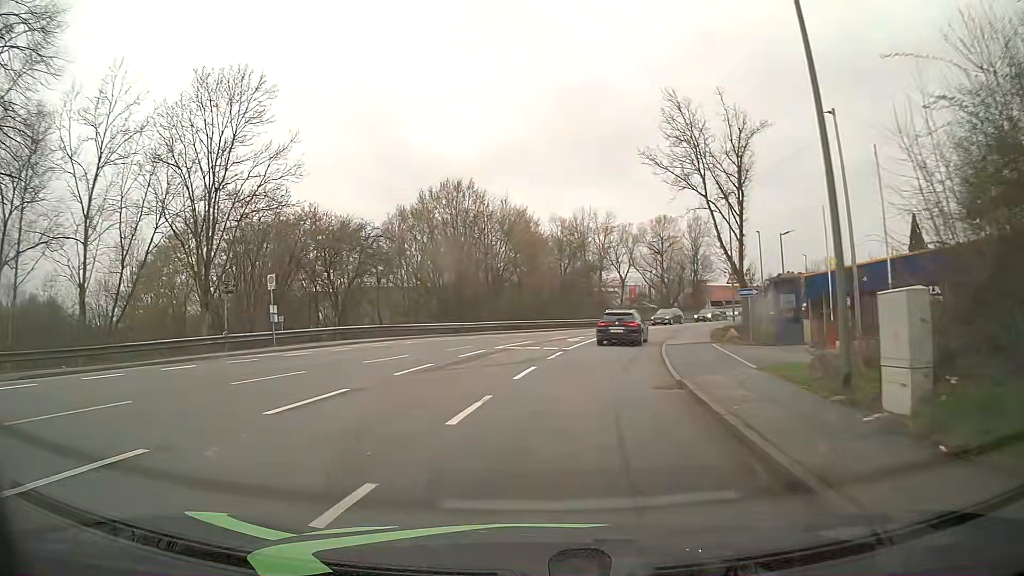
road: tertiary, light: Day
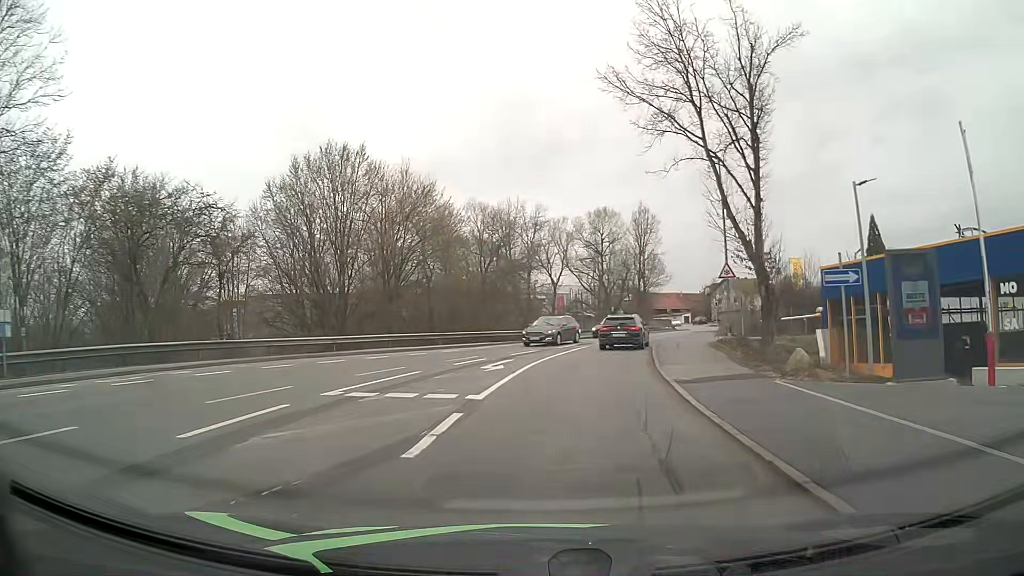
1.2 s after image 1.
(+1.2, +13.6) m; +8°
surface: asphalt
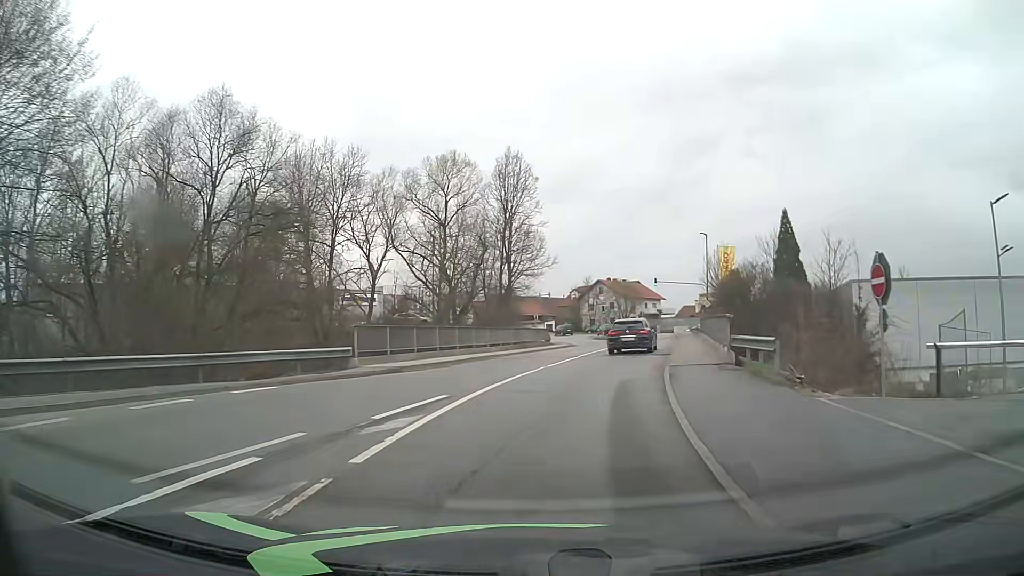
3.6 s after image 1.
(+3.0, +27.5) m; +13°
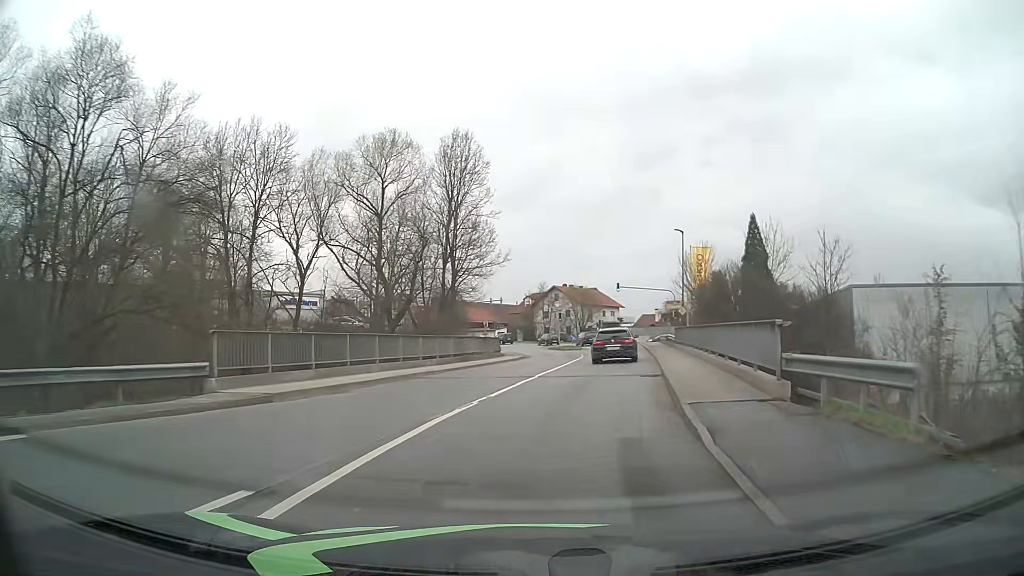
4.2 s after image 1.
(+0.2, +7.0) m; +3°
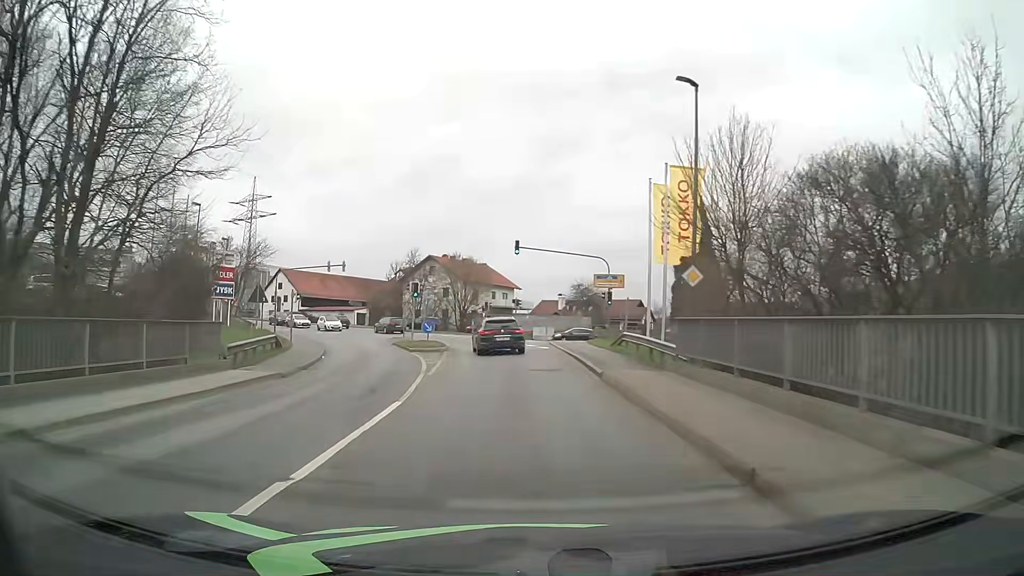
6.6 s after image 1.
(+3.2, +27.6) m; +10°
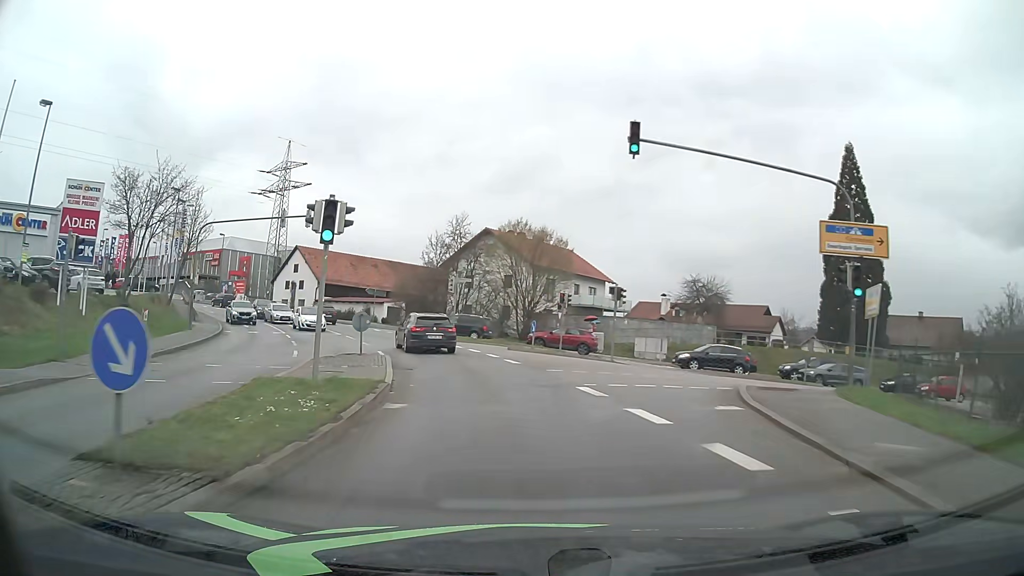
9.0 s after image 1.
(-1.0, +26.5) m; -7°
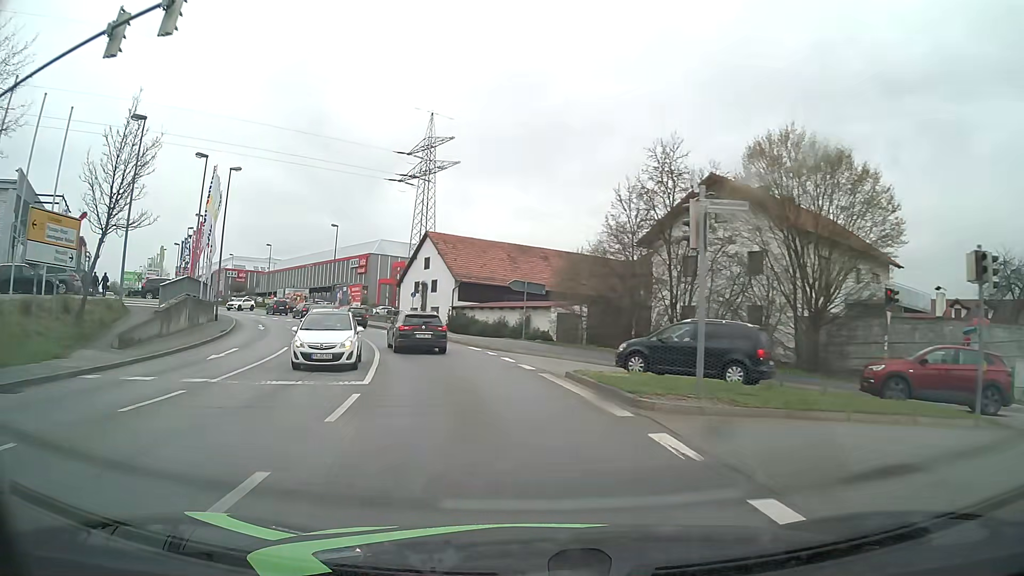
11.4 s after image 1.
(-3.1, +25.6) m; -16°
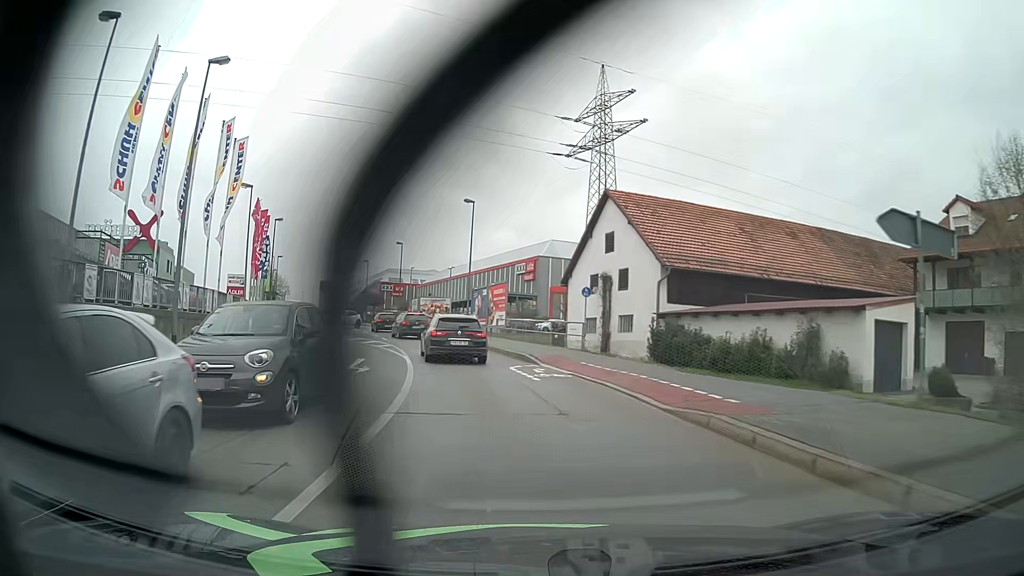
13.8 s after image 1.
(-3.4, +23.5) m; -15°
(0, +10) (-2, +20) (-4, +30) (-7, +39) (-11, +49) (-14, +58) (-18, +67) (-22, +76) (-25, +86) (-29, +95) m
